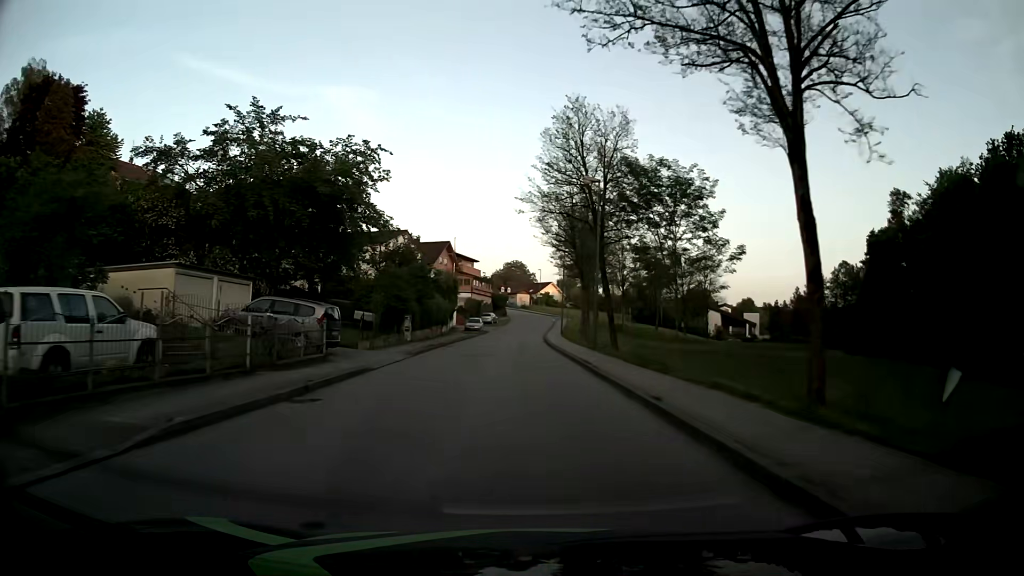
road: unclassified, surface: asphalt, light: Day
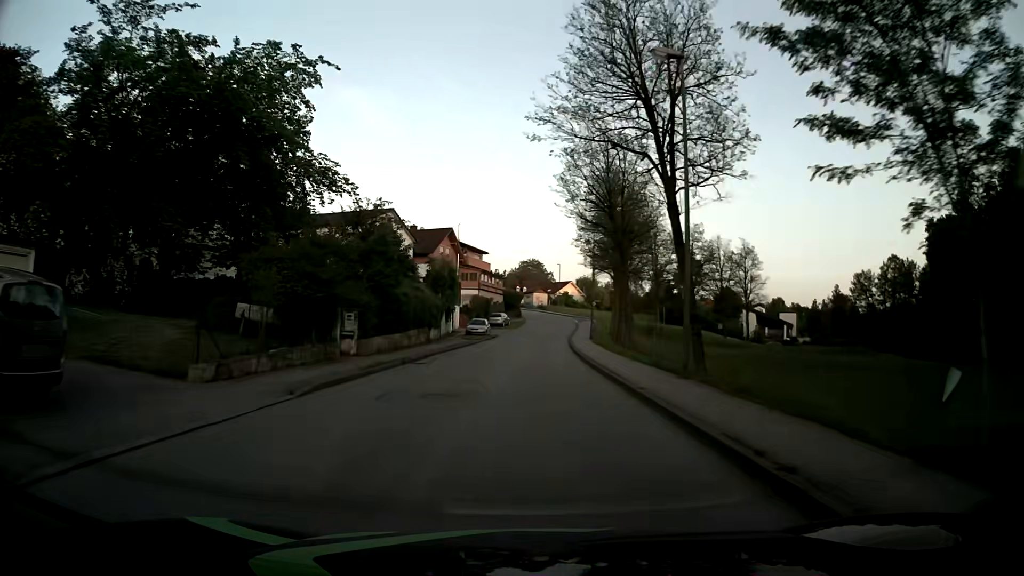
(-0.1, +15.2) m; -1°
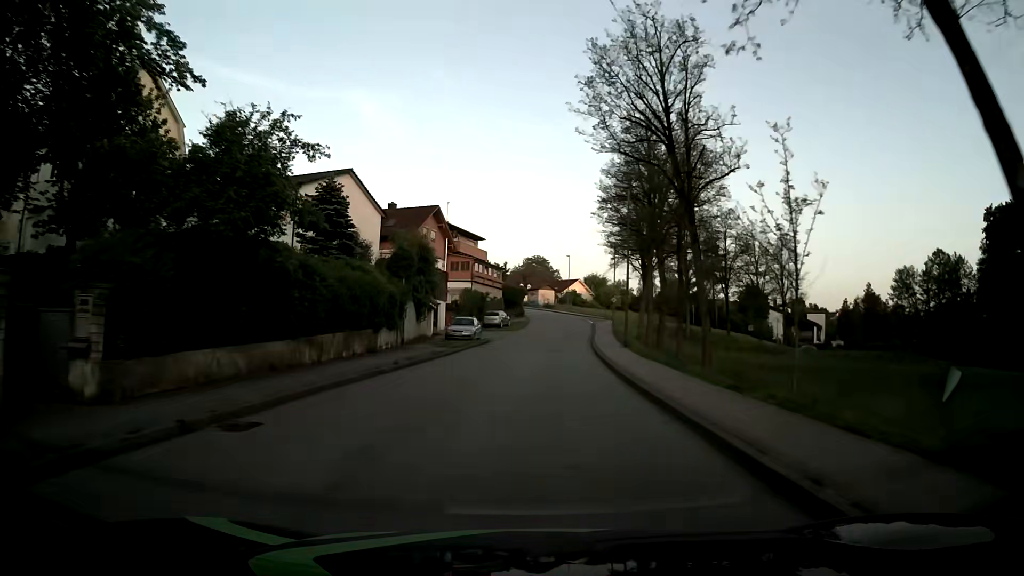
(0.0, +15.2) m; 0°
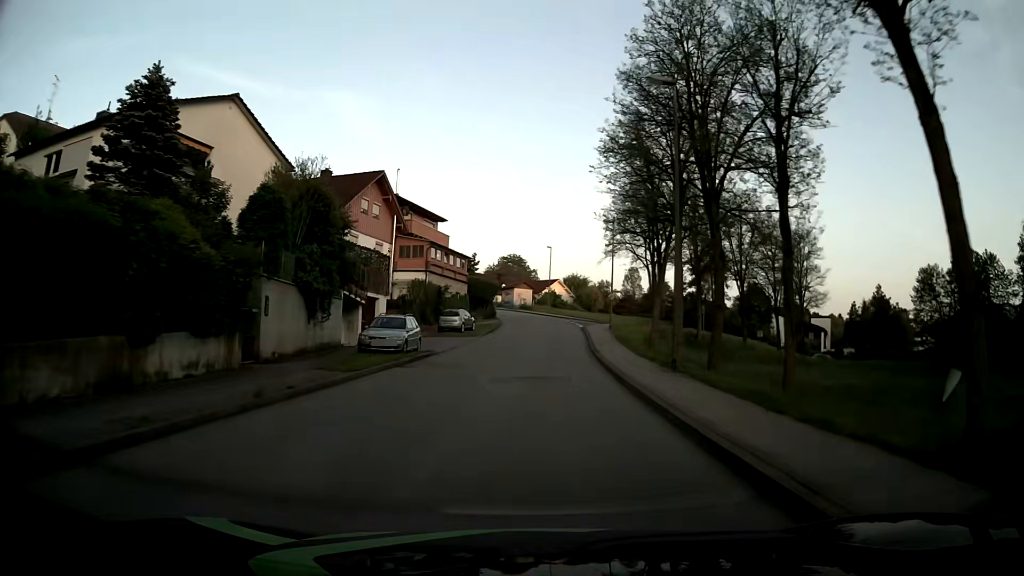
(+0.1, +15.2) m; +1°
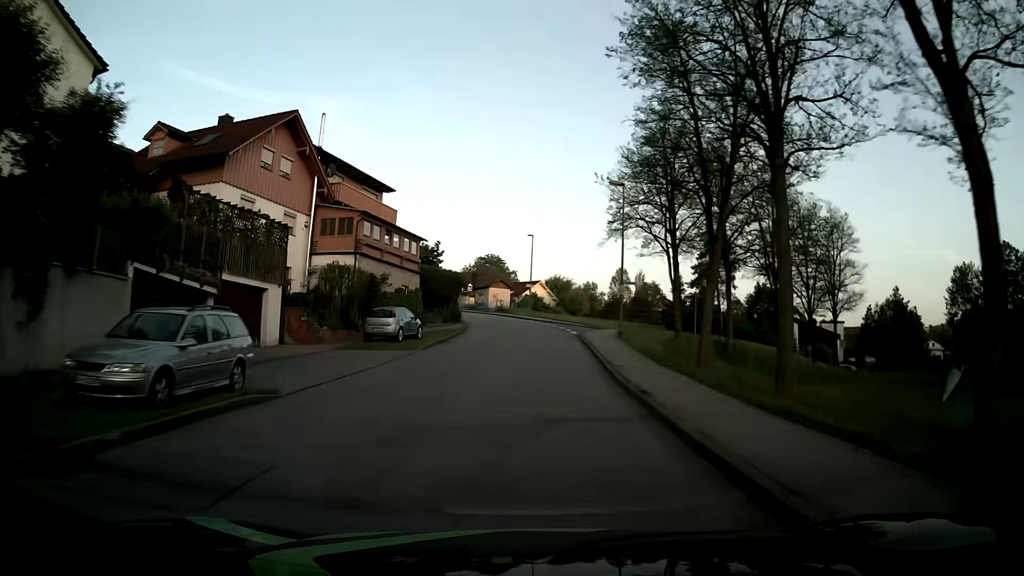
(+0.3, +15.1) m; +2°
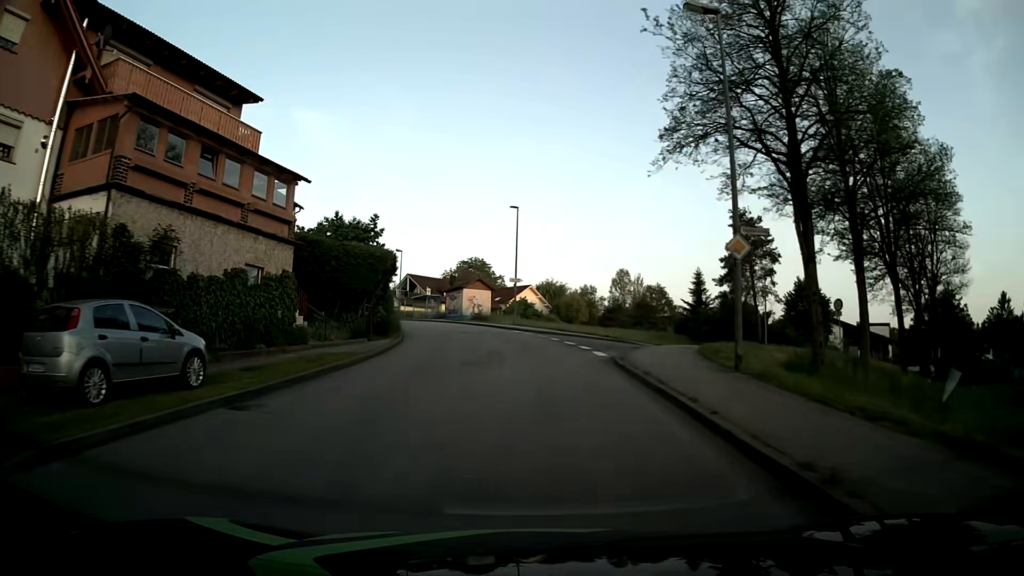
(+0.1, +20.5) m; +1°
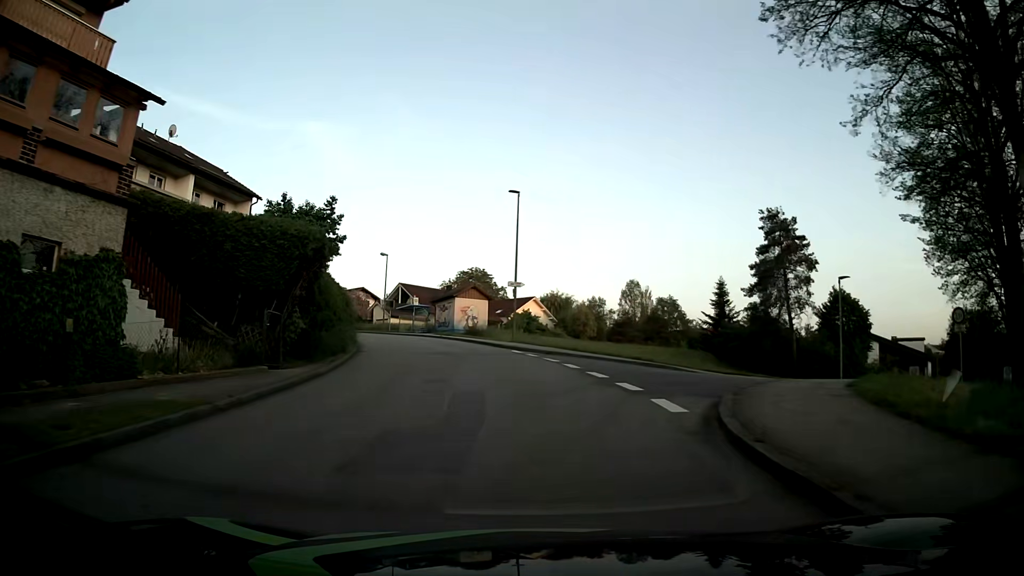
(-0.1, +9.6) m; -1°
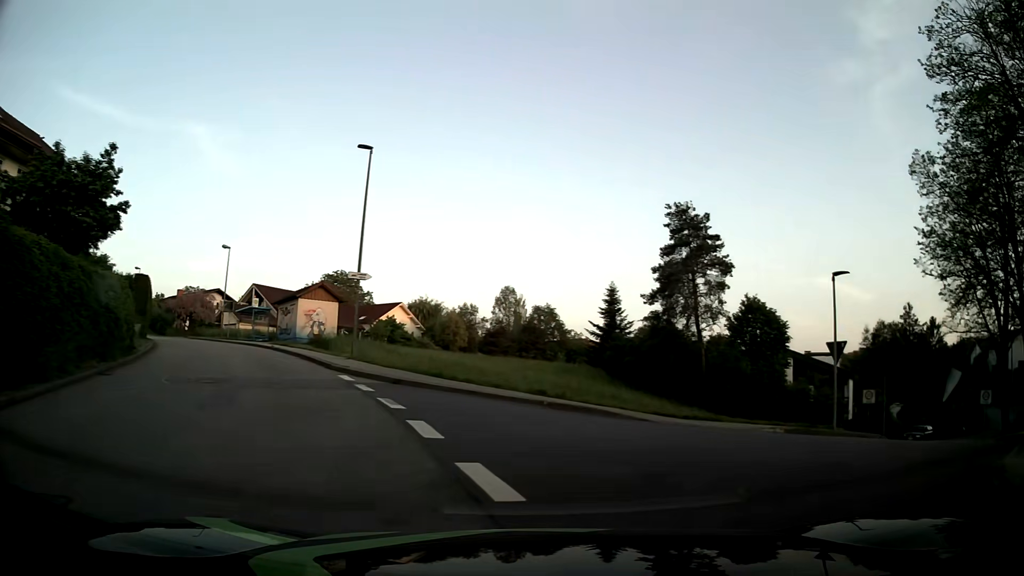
(+0.5, +10.2) m; +12°
